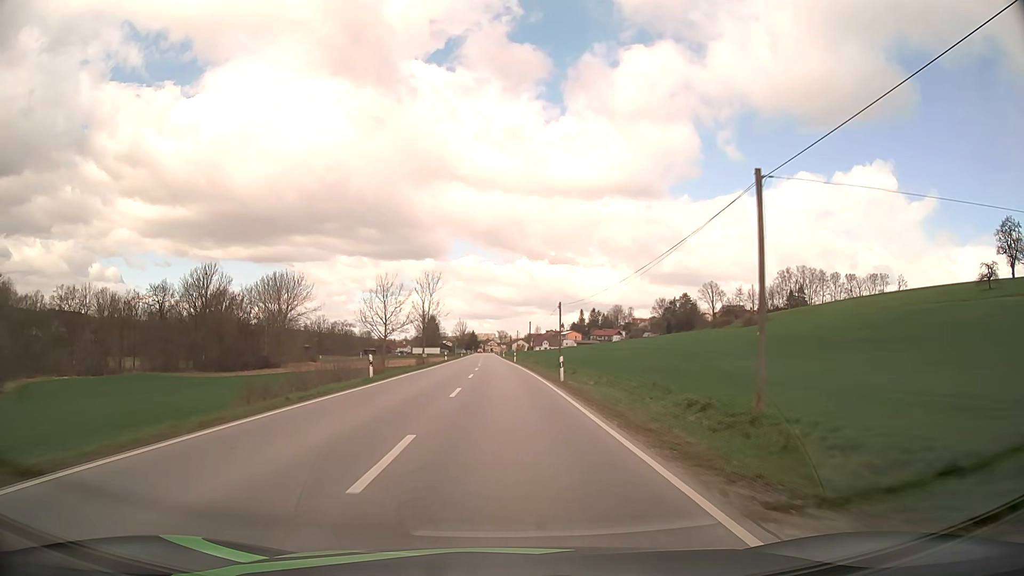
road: secondary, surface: asphalt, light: Day
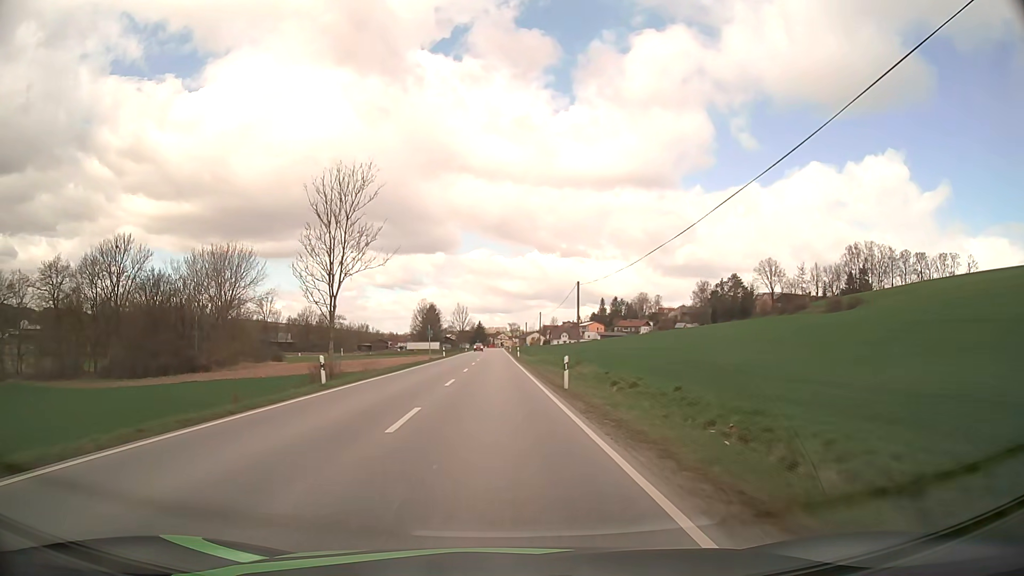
(-0.4, +56.1) m; -1°
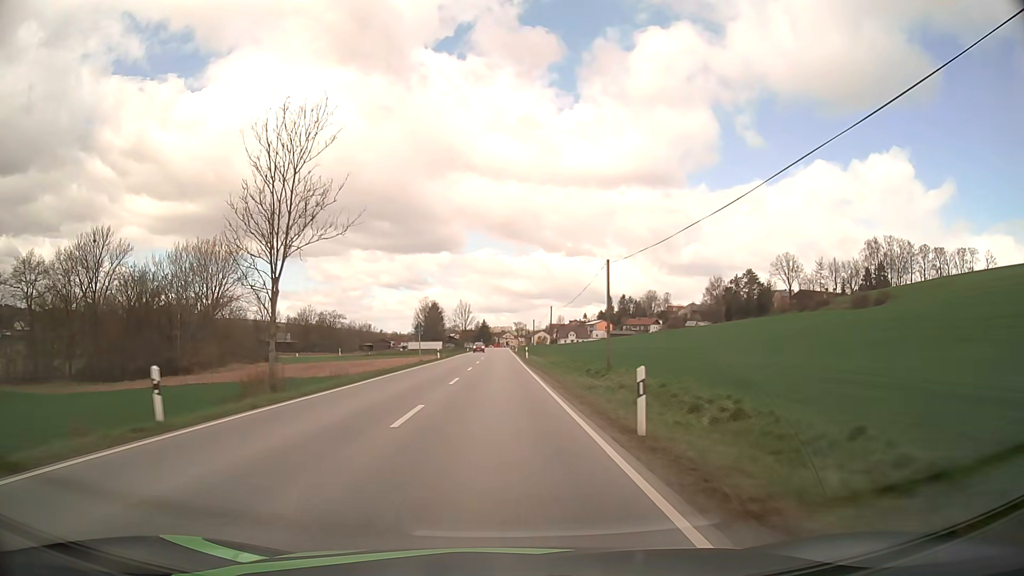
(-0.1, +11.5) m; 0°
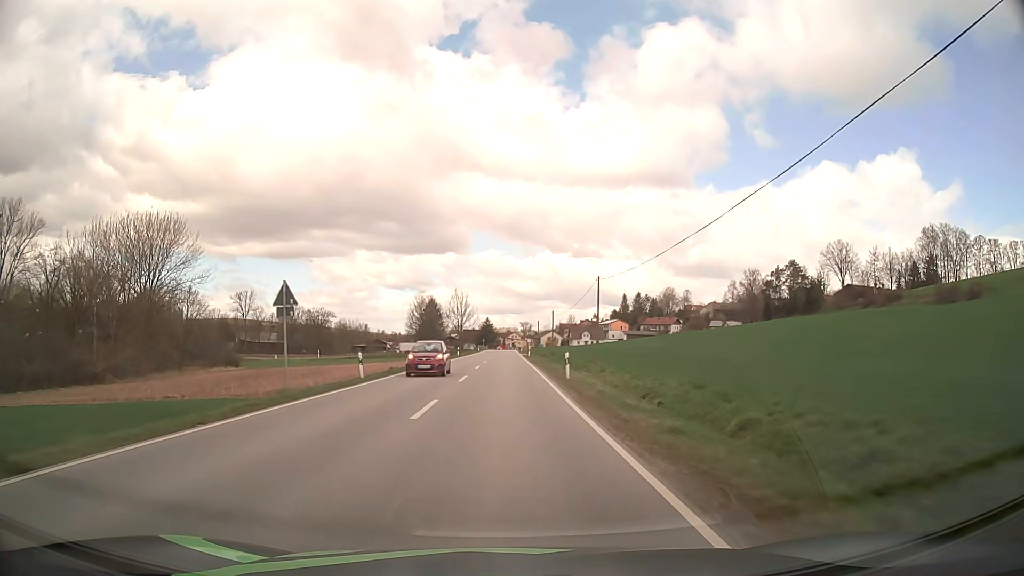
(-0.2, +34.9) m; -1°
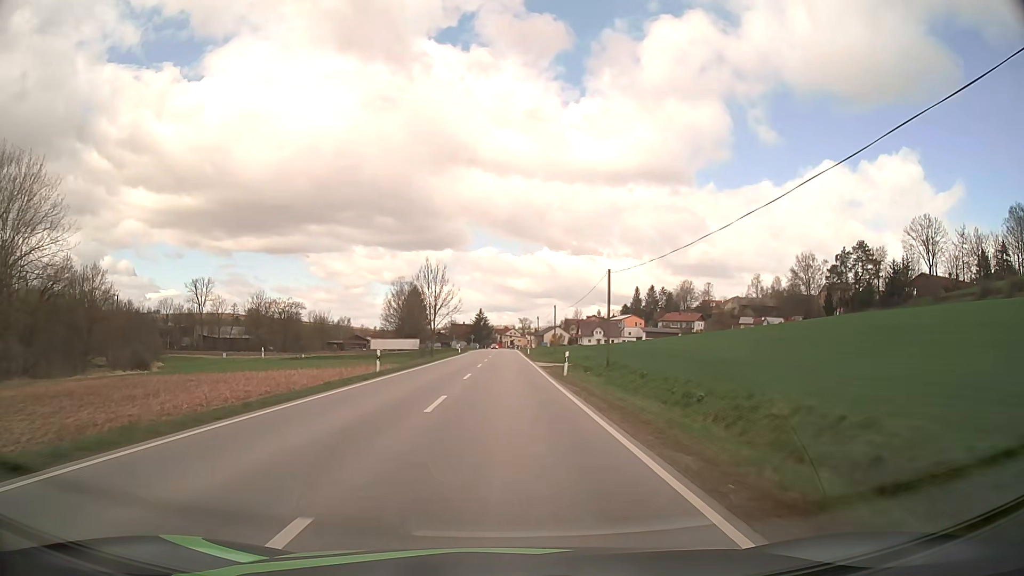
(0.0, +47.3) m; 0°
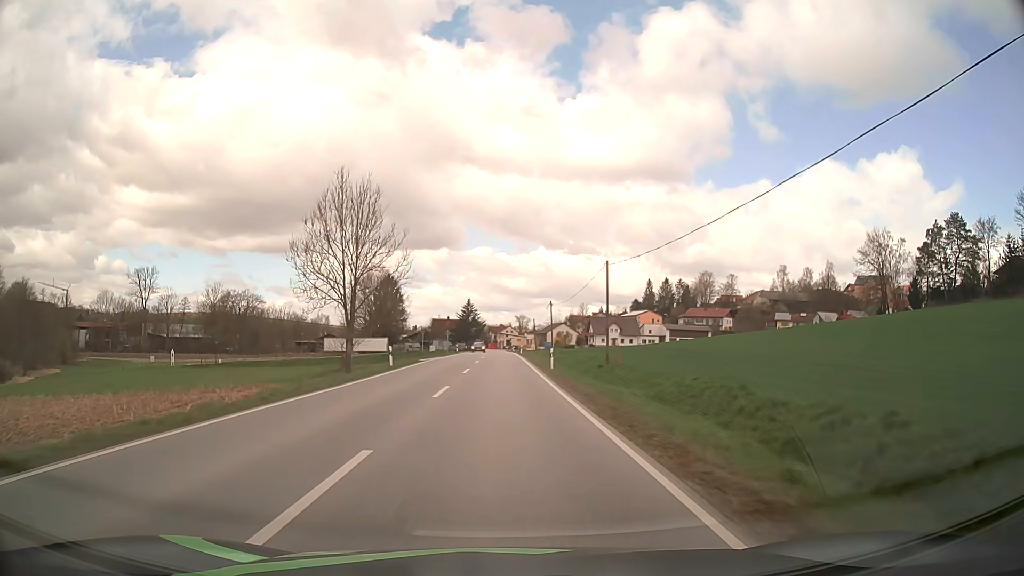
(+0.2, +44.6) m; 0°
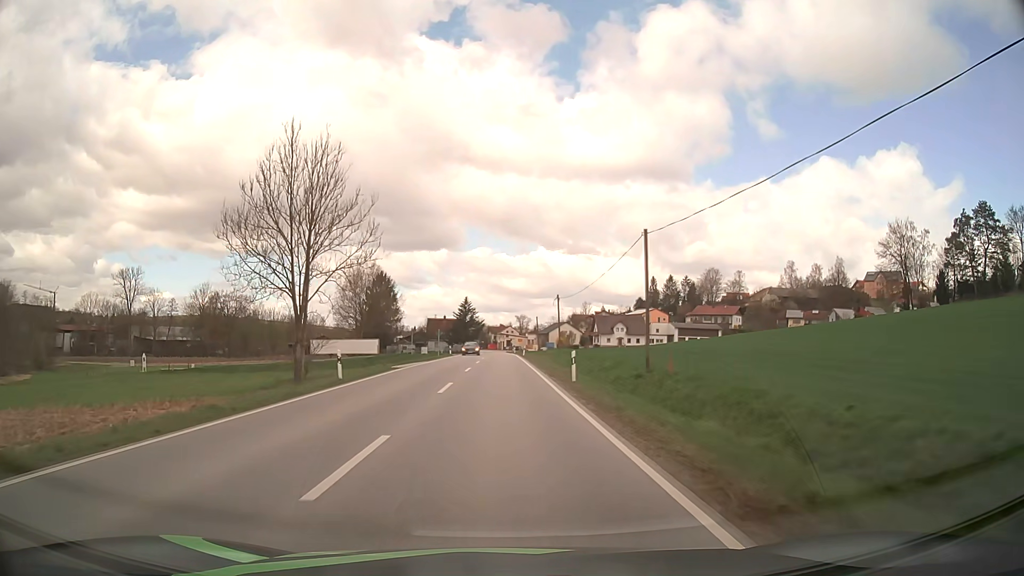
(0.0, +10.5) m; 0°
